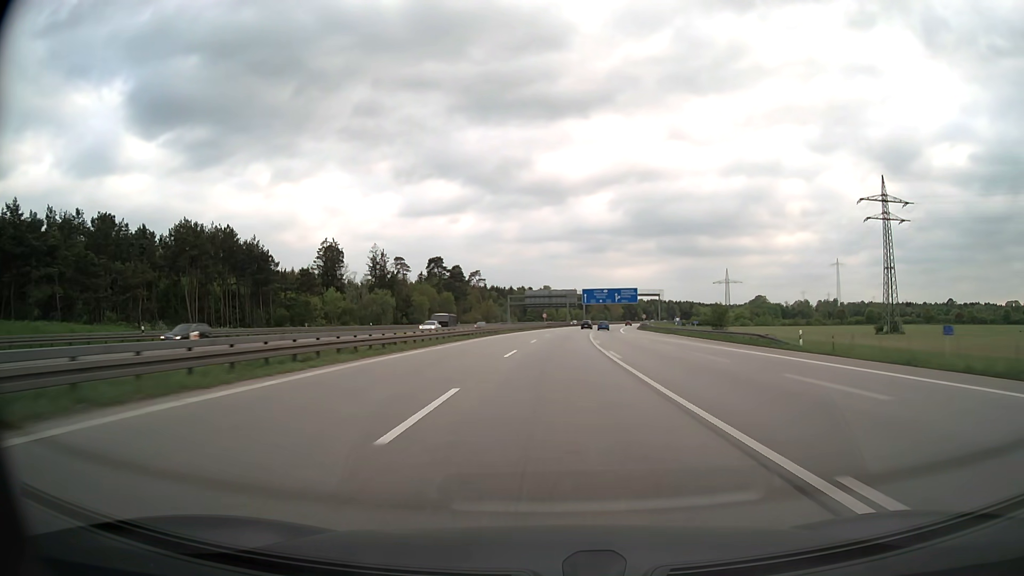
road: motorway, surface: asphalt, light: Day
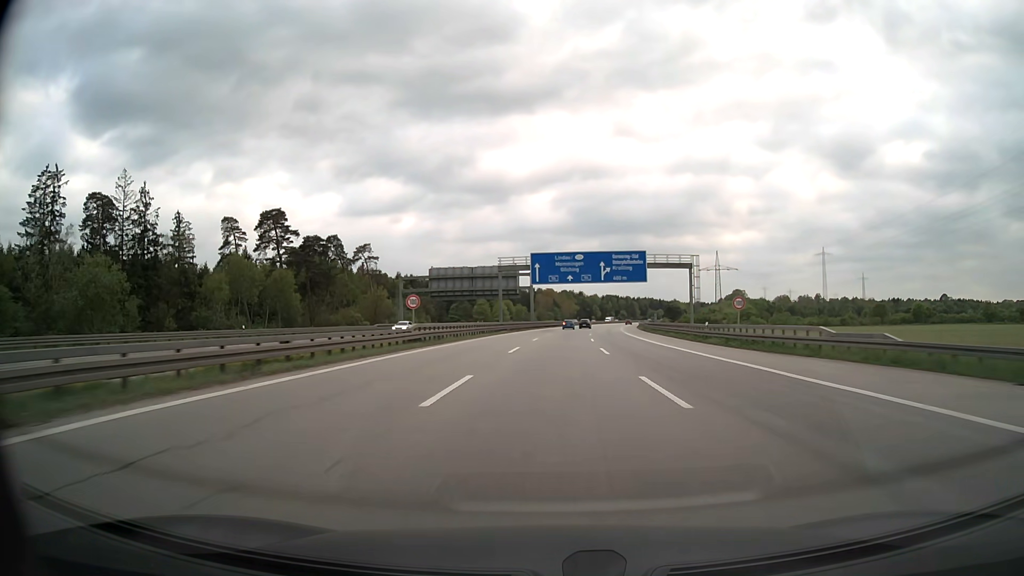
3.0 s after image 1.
(+3.7, +87.2) m; +5°
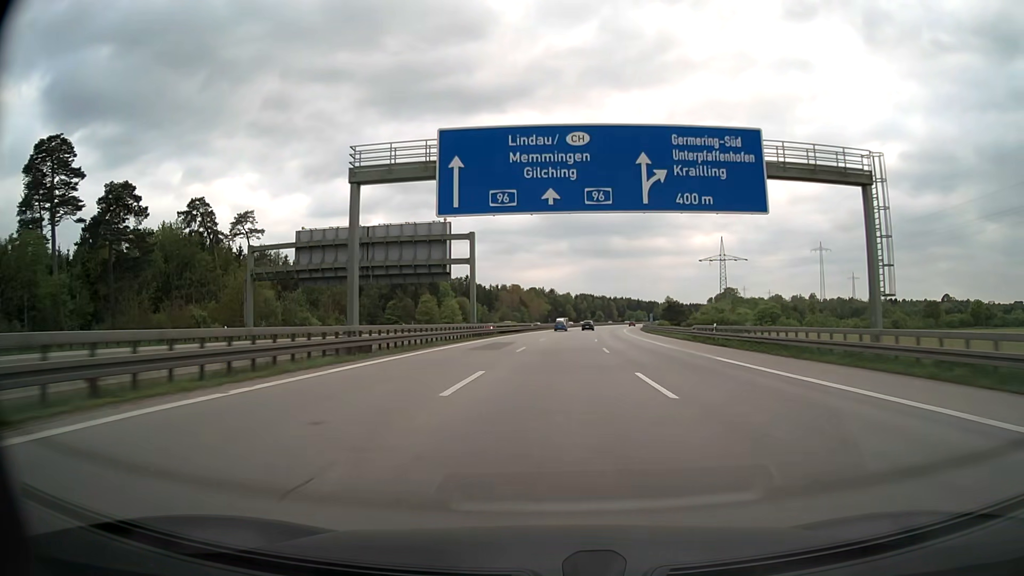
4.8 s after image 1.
(+1.3, +52.4) m; +3°
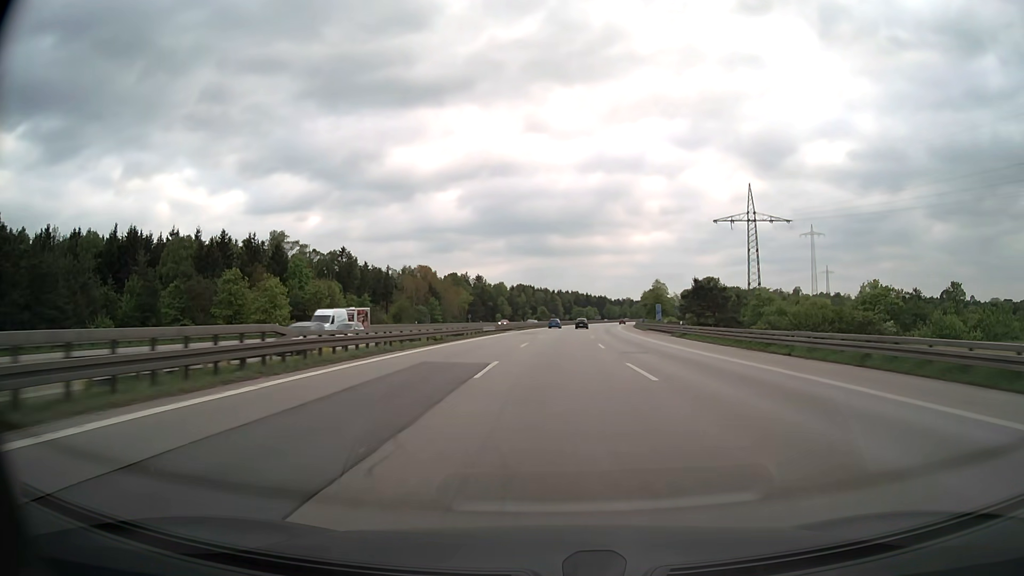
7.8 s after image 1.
(+3.9, +87.2) m; +5°
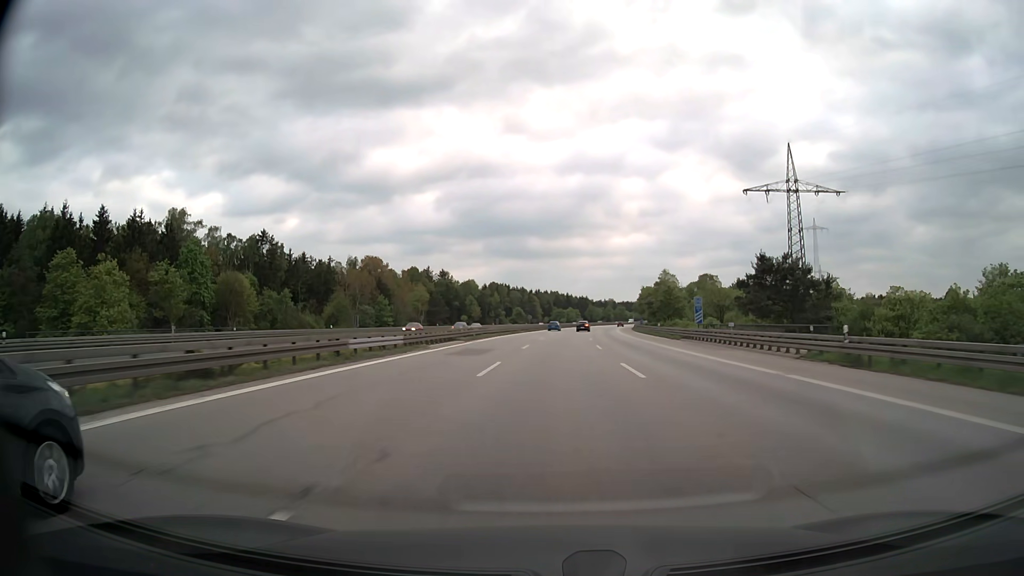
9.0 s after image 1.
(+0.7, +34.8) m; +2°
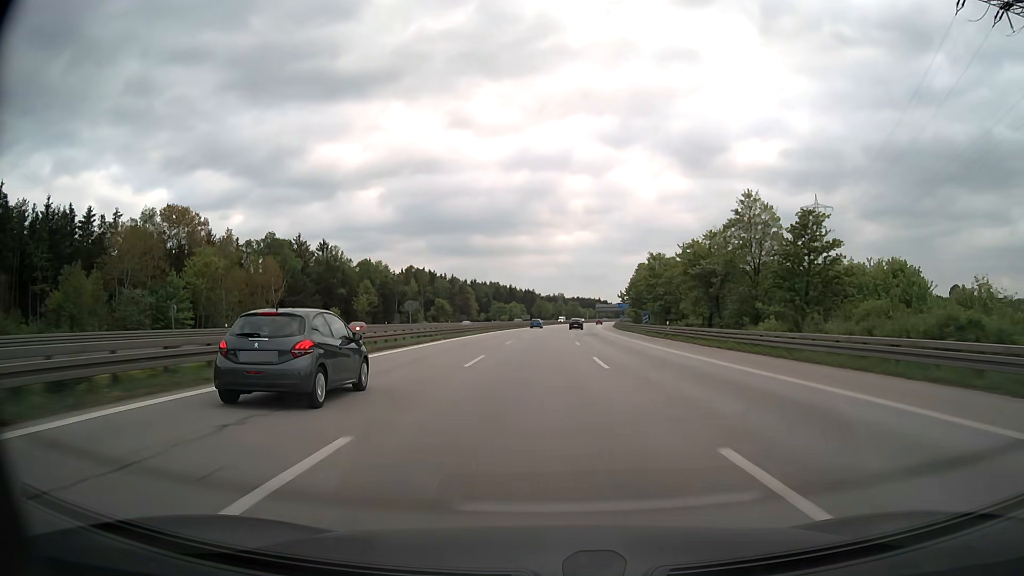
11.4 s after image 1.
(+2.2, +69.7) m; +4°
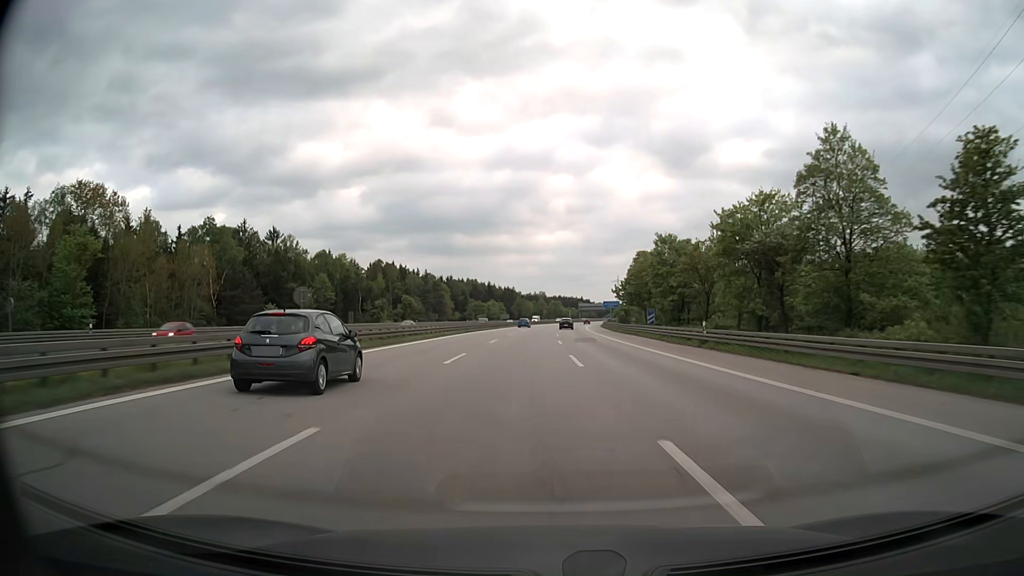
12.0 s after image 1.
(+0.2, +17.4) m; +2°
